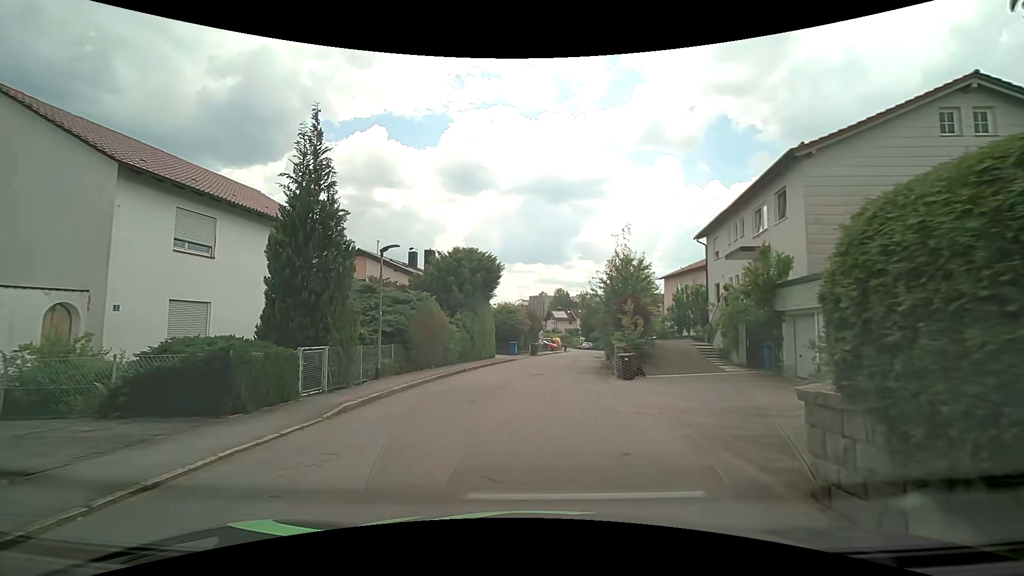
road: residential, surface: asphalt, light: Day
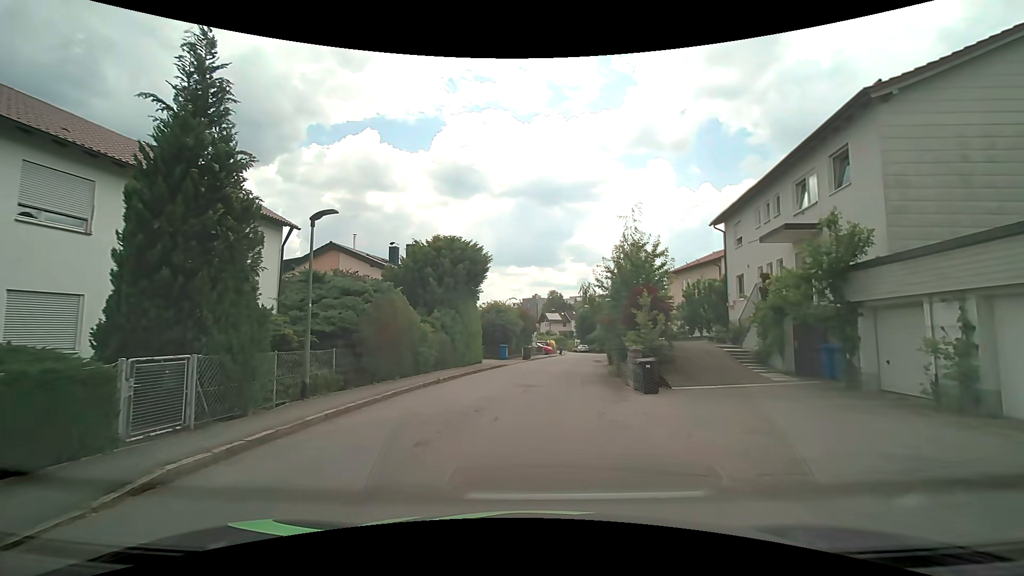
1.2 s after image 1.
(0.0, +4.5) m; +1°
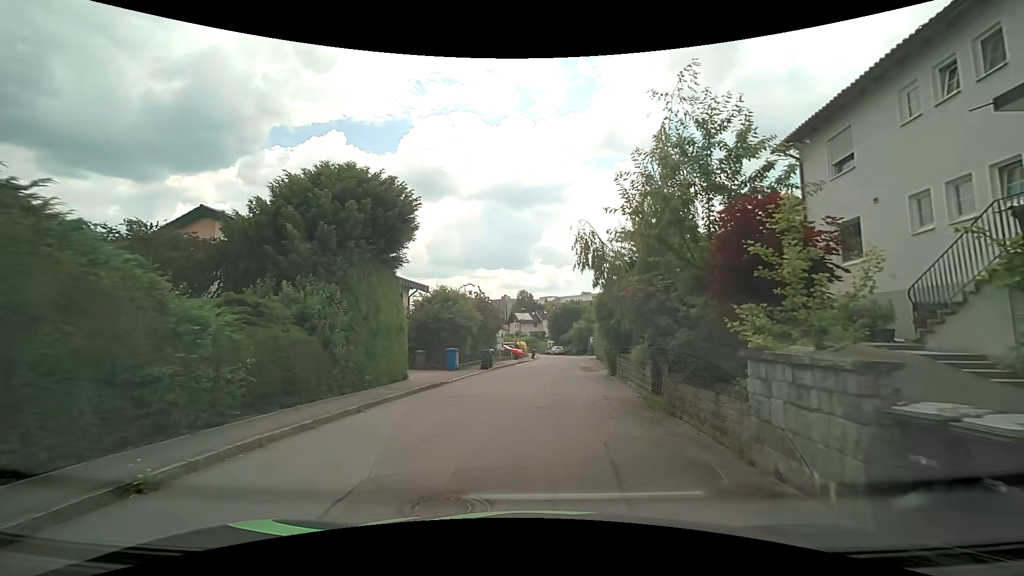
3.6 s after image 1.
(+0.2, +11.8) m; +4°
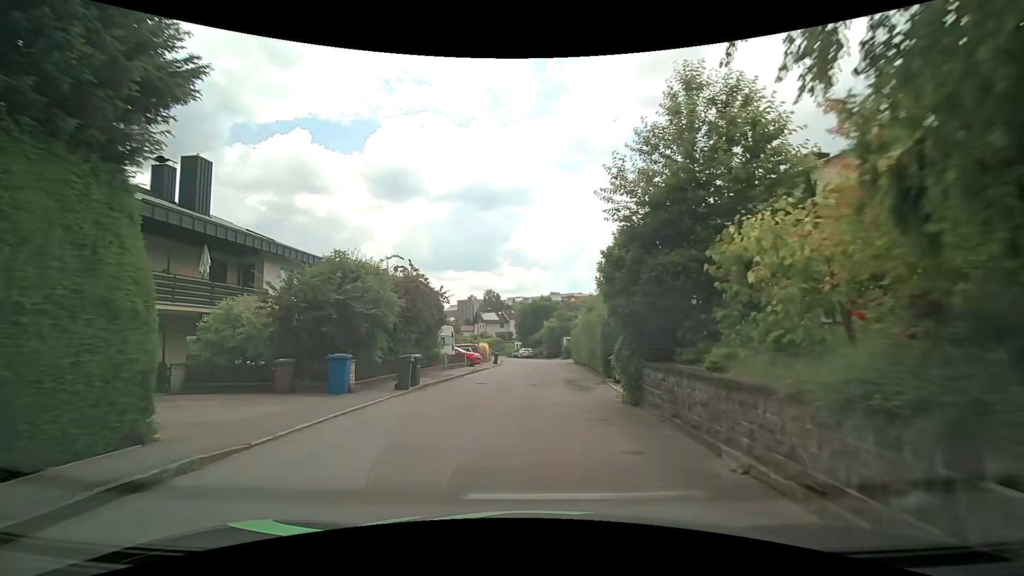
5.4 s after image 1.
(+0.1, +10.6) m; +2°
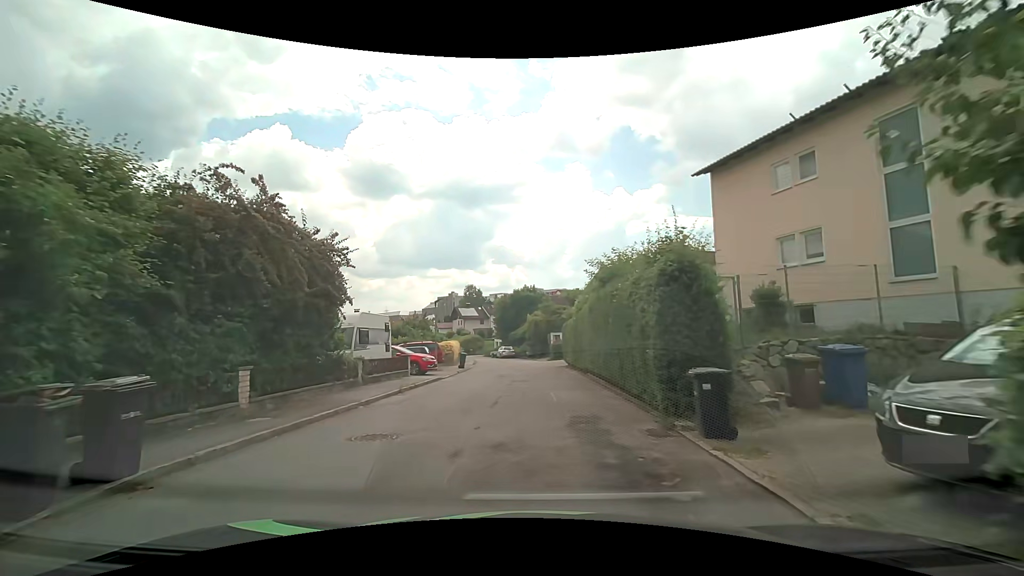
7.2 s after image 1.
(+0.3, +10.7) m; +2°
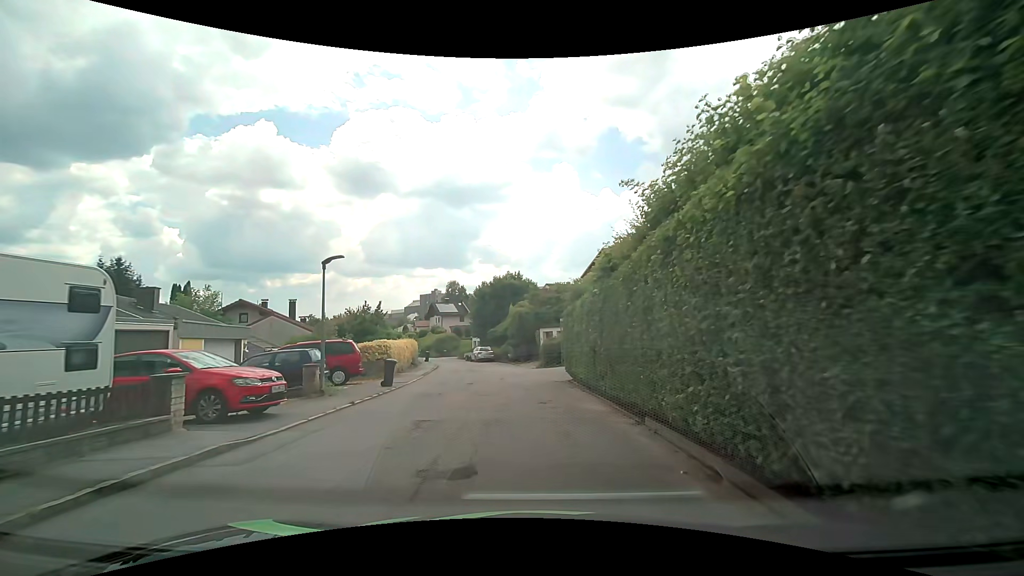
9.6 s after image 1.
(+0.3, +13.1) m; +2°
